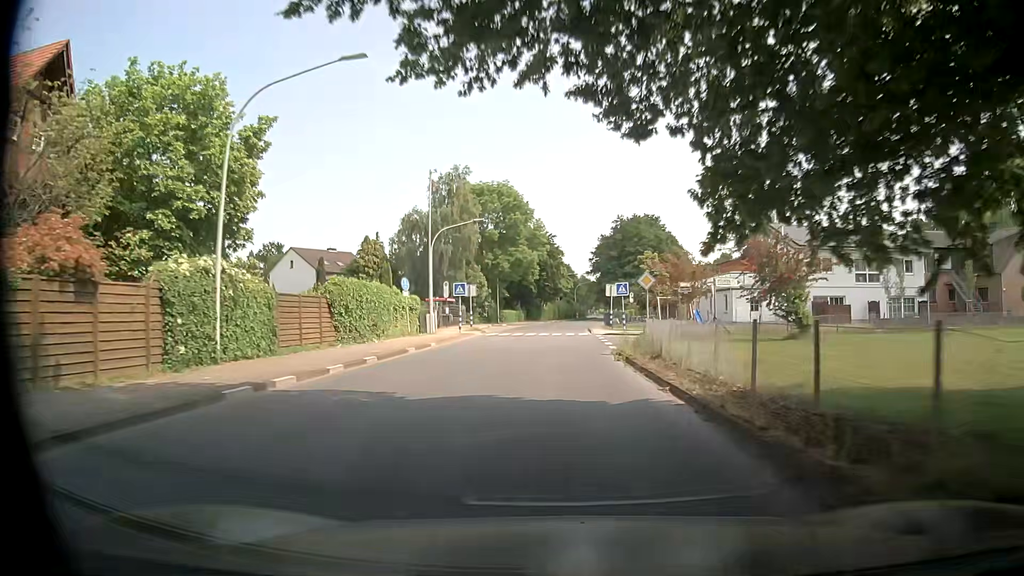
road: tertiary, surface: asphalt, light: Day
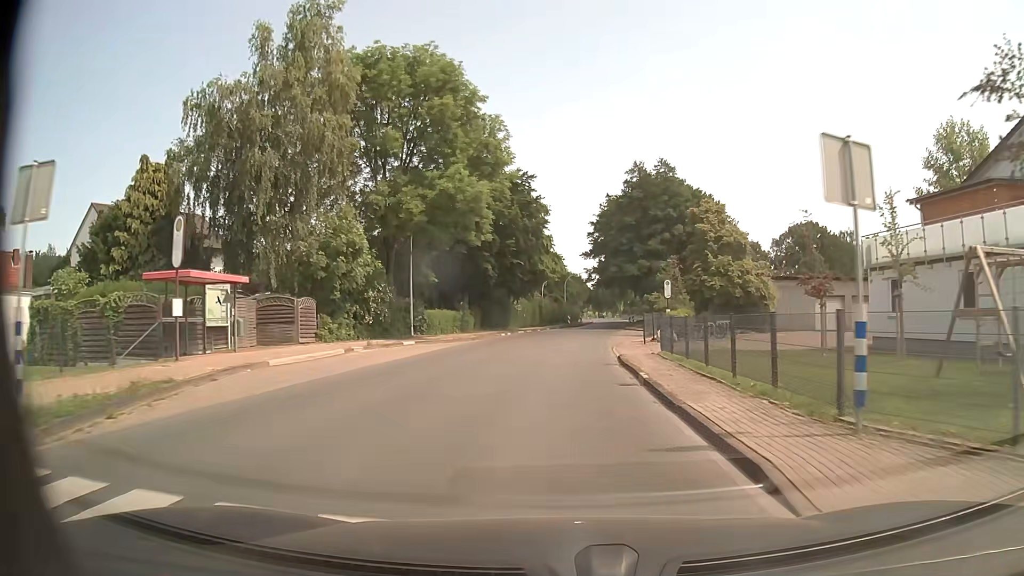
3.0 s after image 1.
(+0.7, +39.2) m; +2°
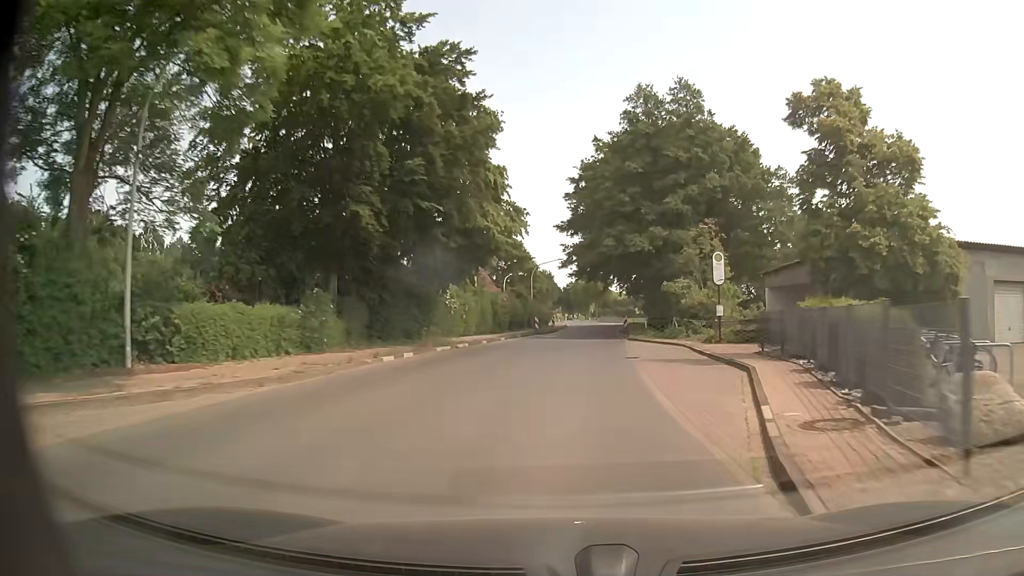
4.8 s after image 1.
(+0.4, +23.8) m; +3°
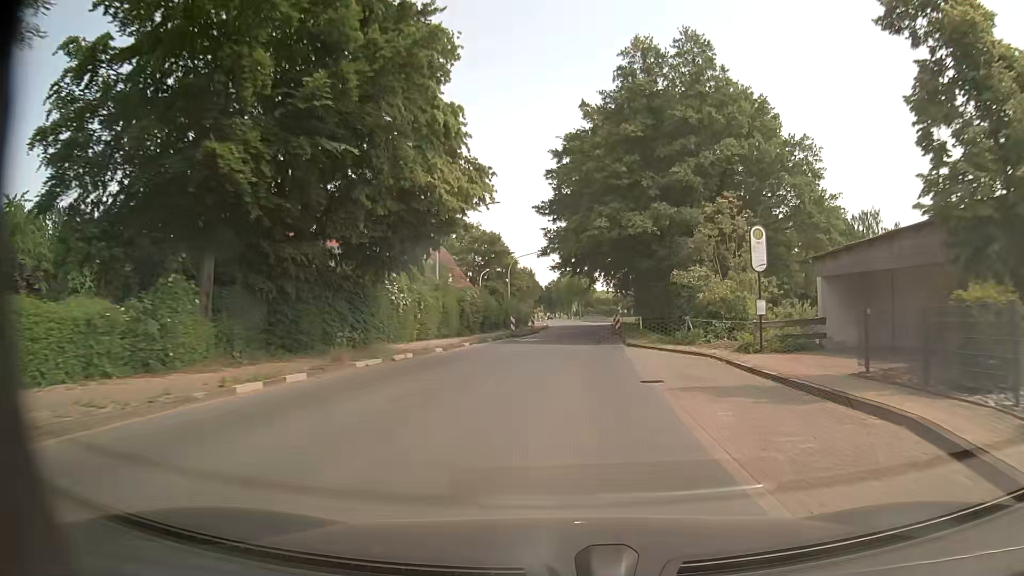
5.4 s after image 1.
(+0.1, +8.0) m; +2°
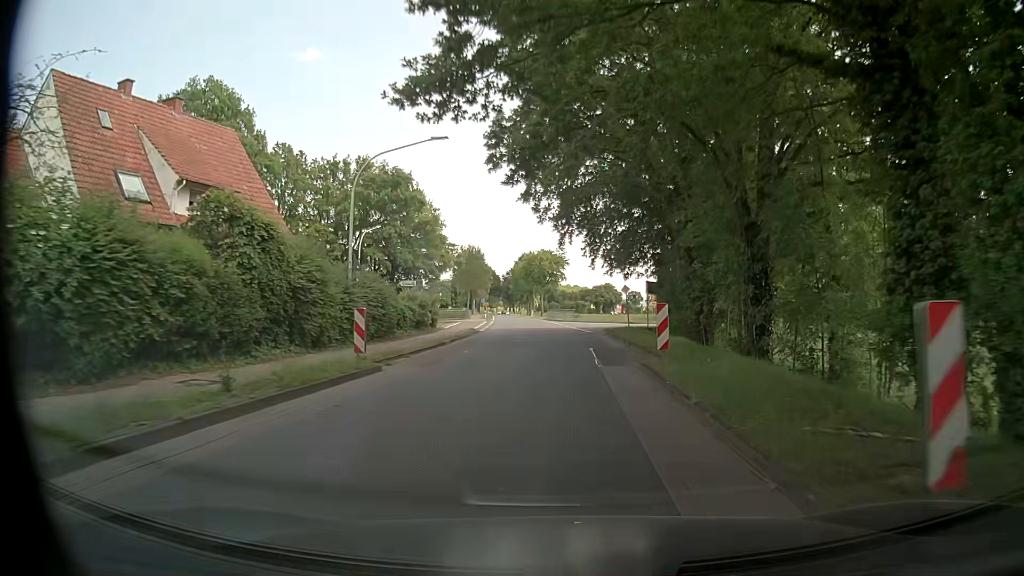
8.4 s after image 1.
(+1.4, +40.3) m; +3°
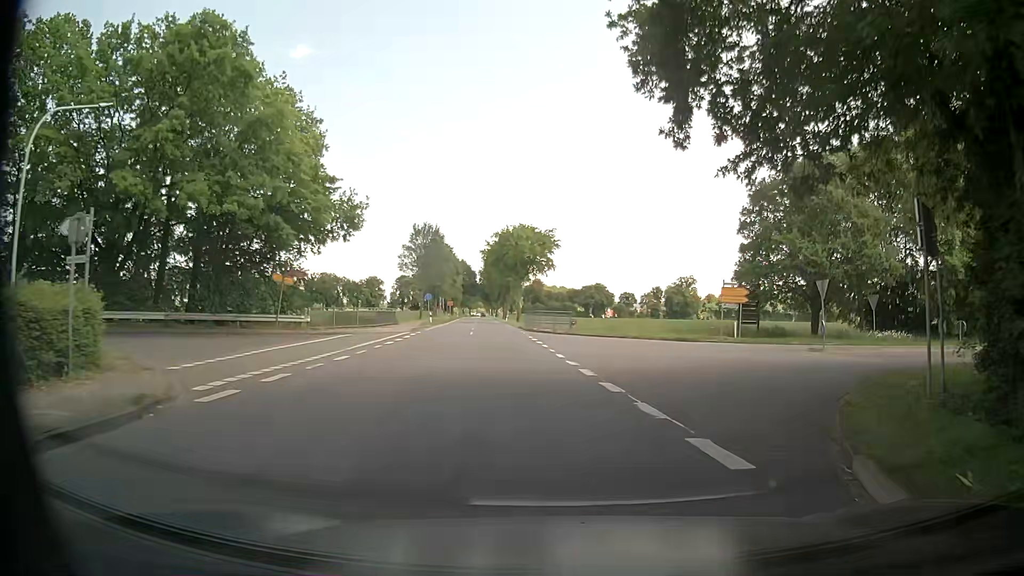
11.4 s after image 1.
(+0.2, +33.0) m; +1°
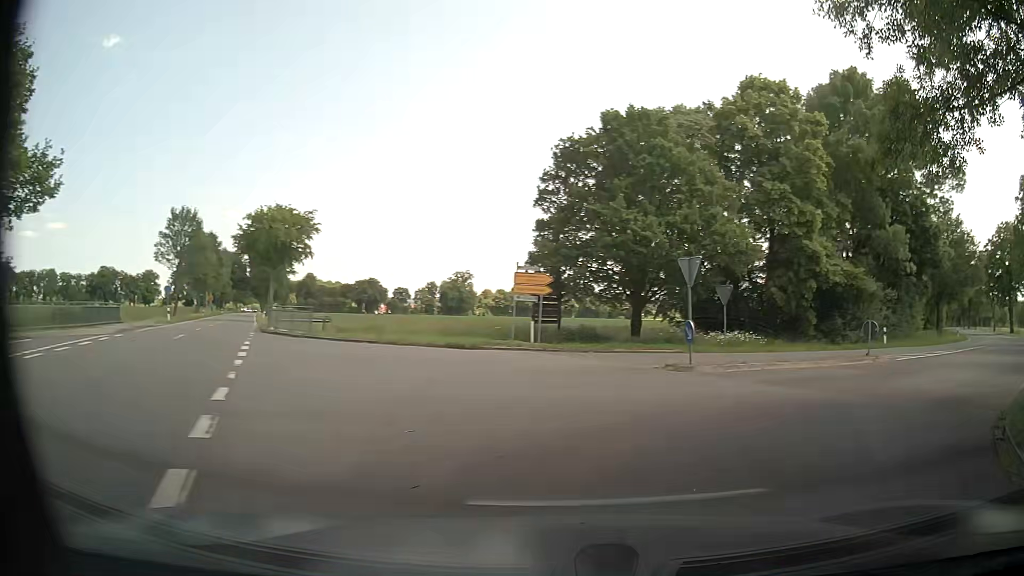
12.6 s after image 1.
(+1.4, +10.2) m; +19°
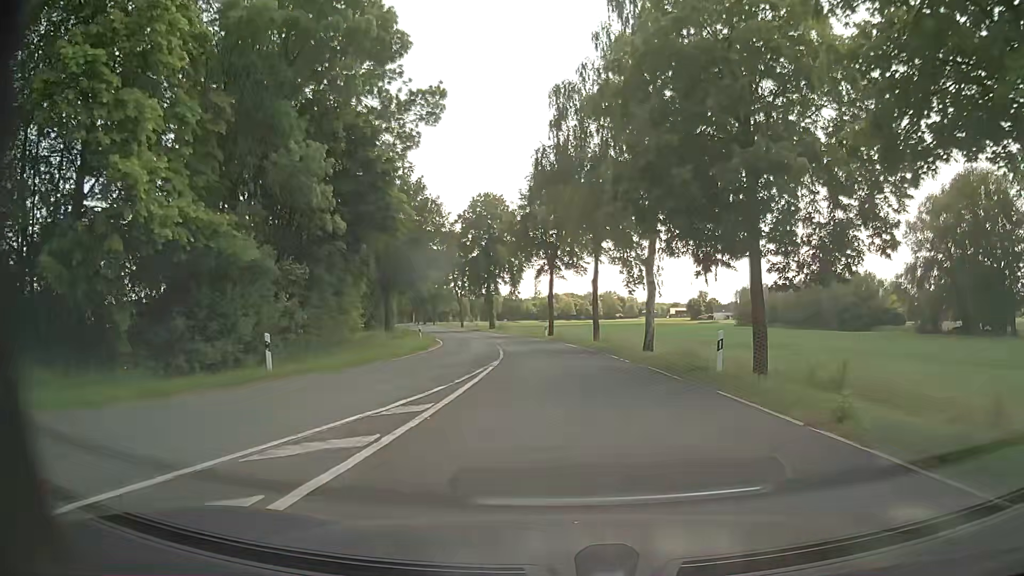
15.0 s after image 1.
(+10.6, +18.5) m; +49°
(0, +10) (0, +20) (-1, +30) (-2, +40) (-4, +50) (-6, +59) (-9, +69) (-12, +79) (-15, +88) (-17, +98) m
